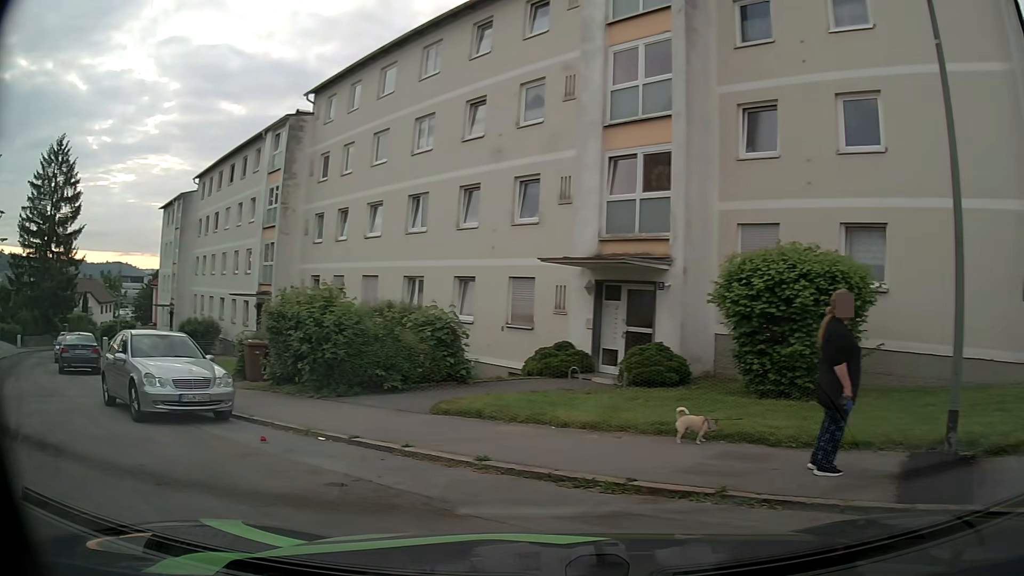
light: Day
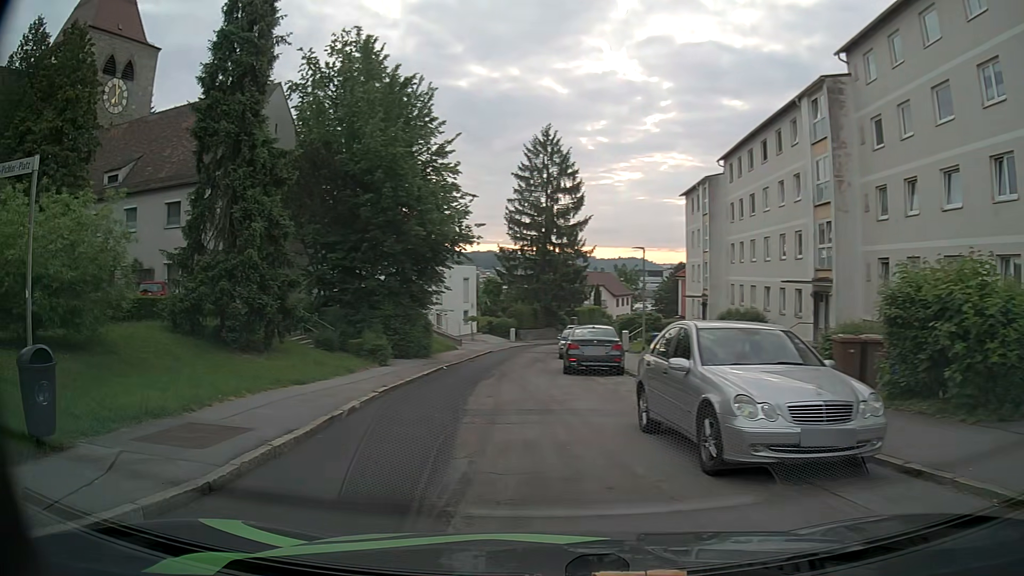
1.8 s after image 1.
(-1.9, +4.2) m; -45°
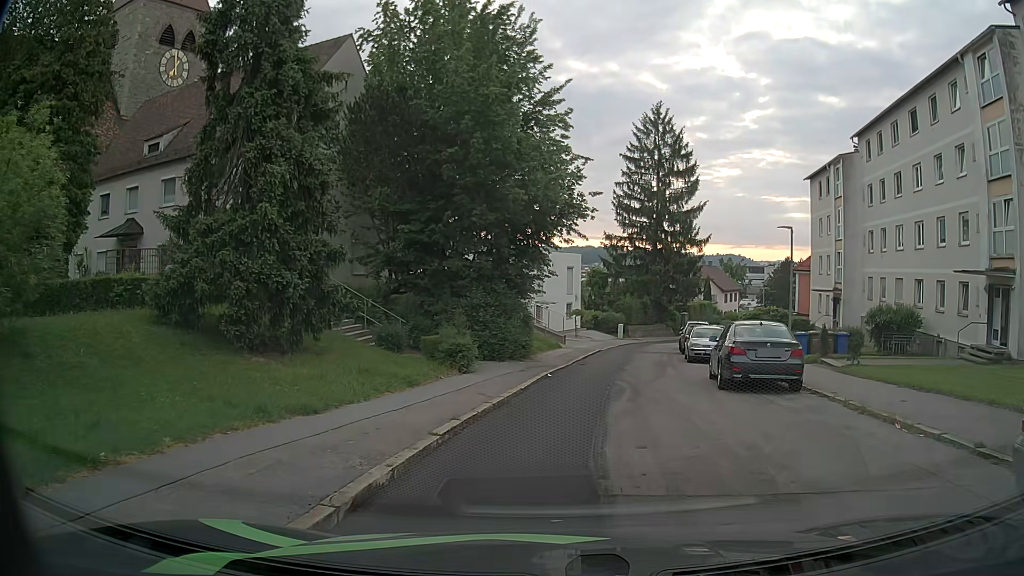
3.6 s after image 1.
(-1.0, +6.1) m; -11°
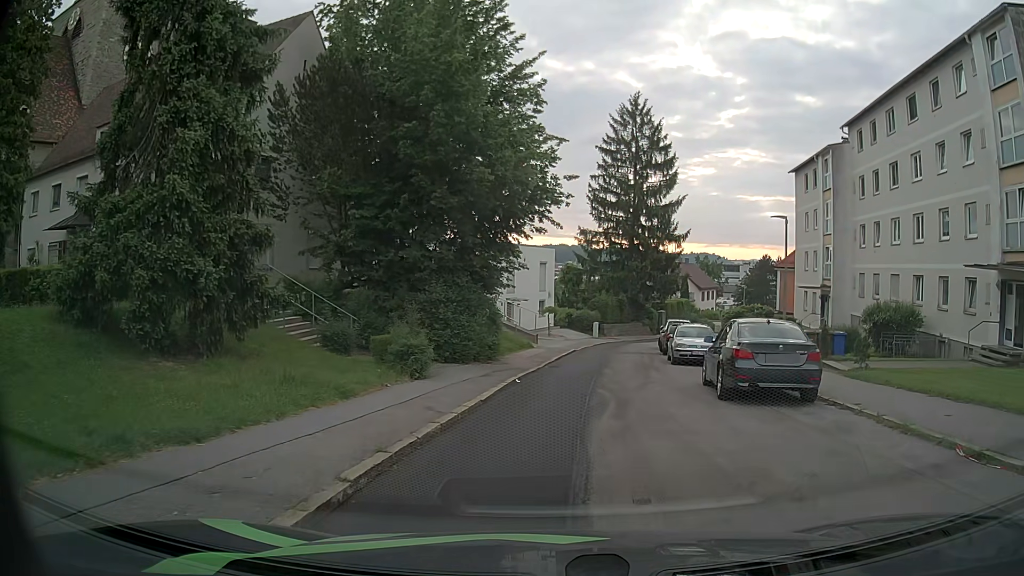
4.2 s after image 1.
(+0.1, +2.4) m; +3°
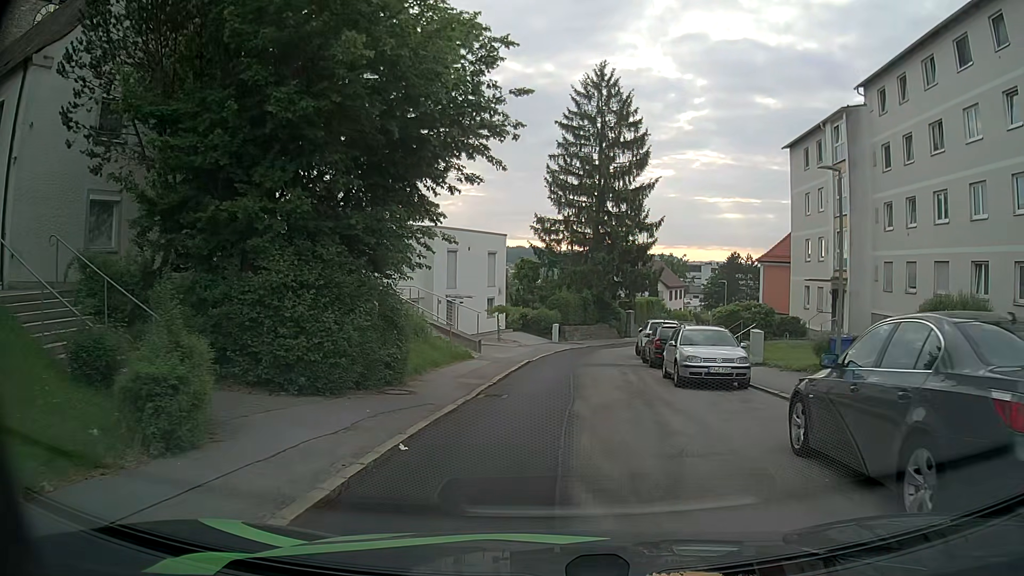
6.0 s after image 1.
(+0.3, +8.3) m; +4°
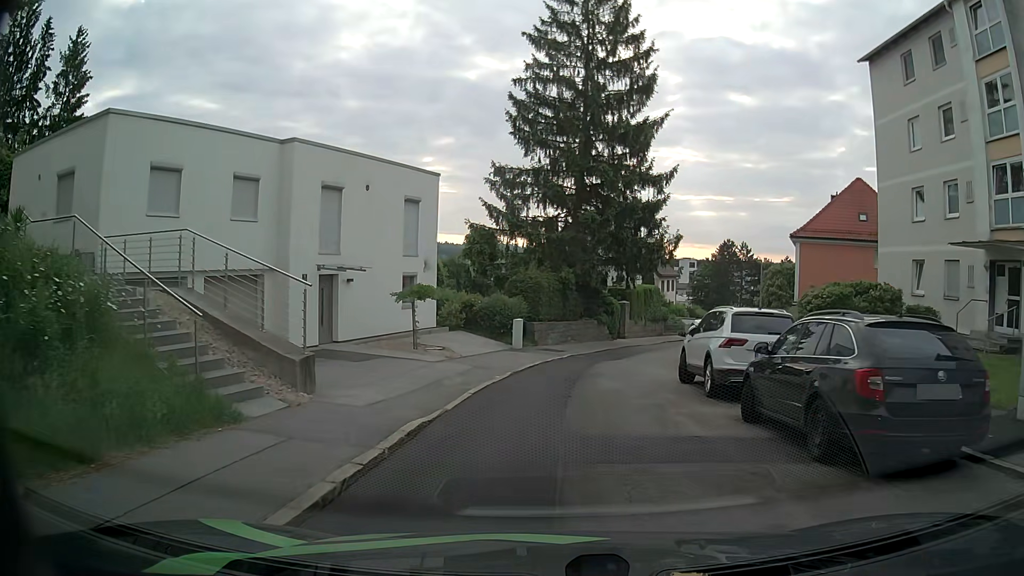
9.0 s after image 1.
(+0.5, +16.4) m; +2°
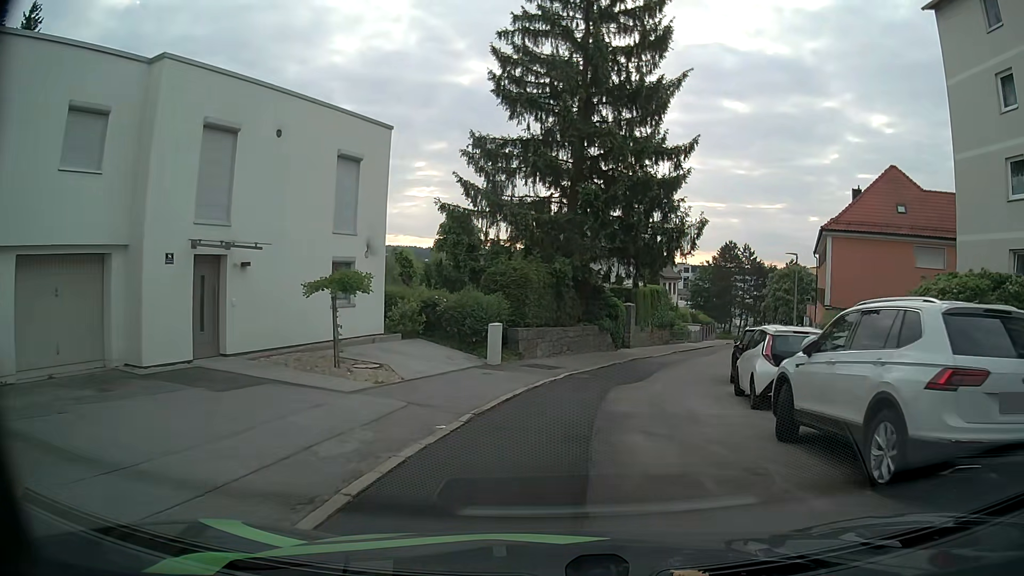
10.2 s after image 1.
(+0.1, +7.1) m; +2°
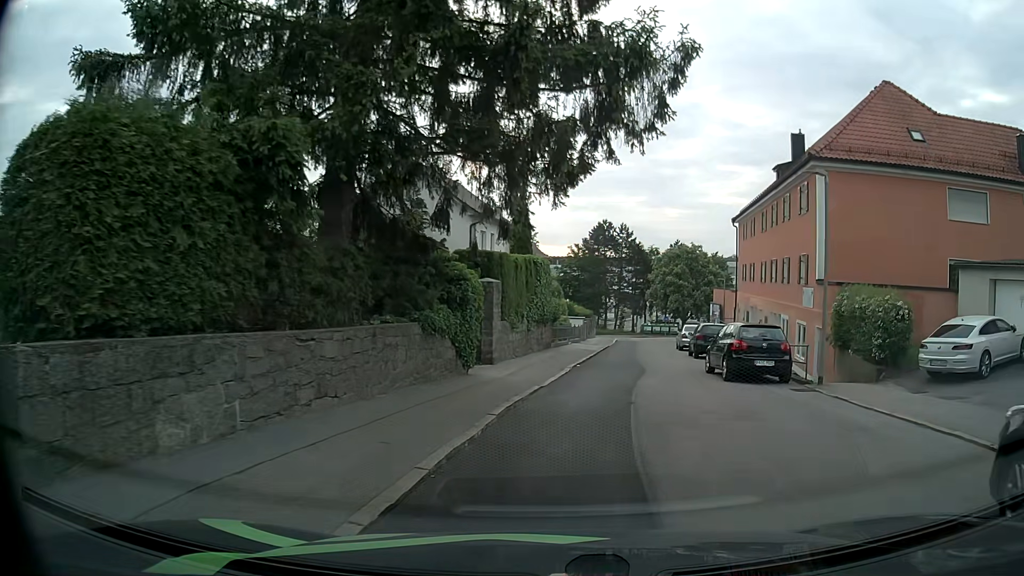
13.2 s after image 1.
(+1.4, +16.7) m; +12°
